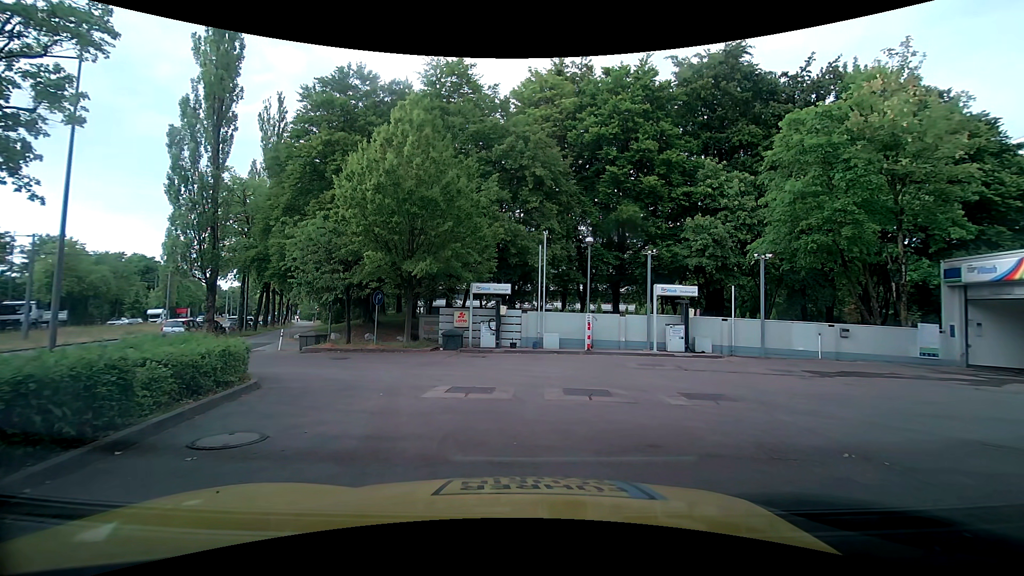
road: service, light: Day
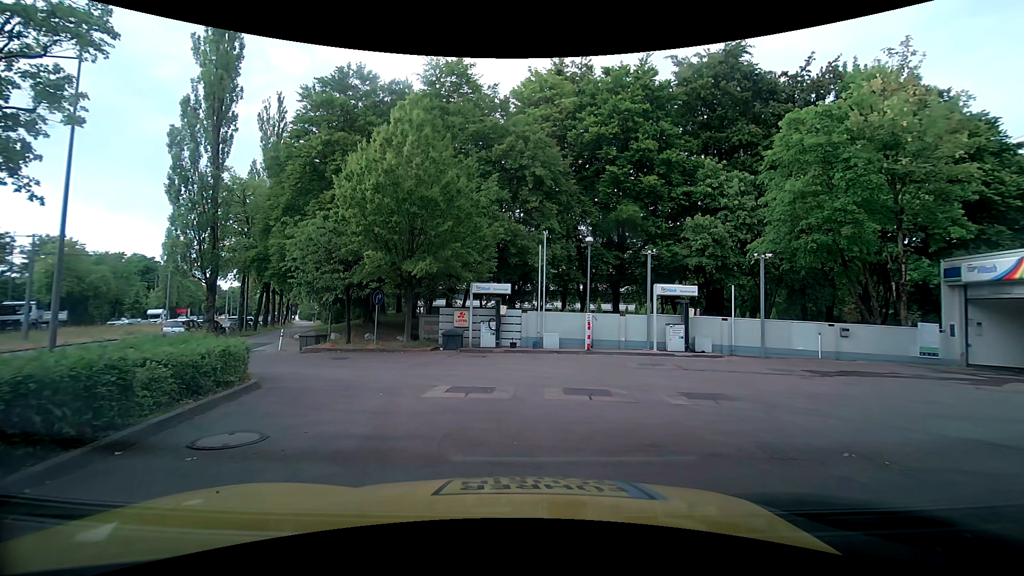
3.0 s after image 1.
(0.0, 0.0) m; 0°
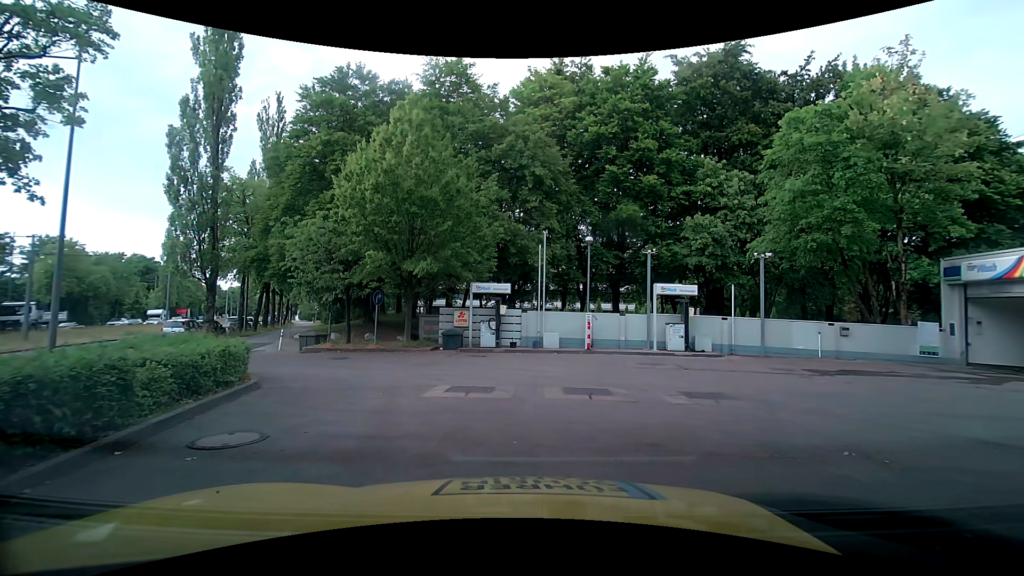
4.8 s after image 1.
(0.0, 0.0) m; 0°
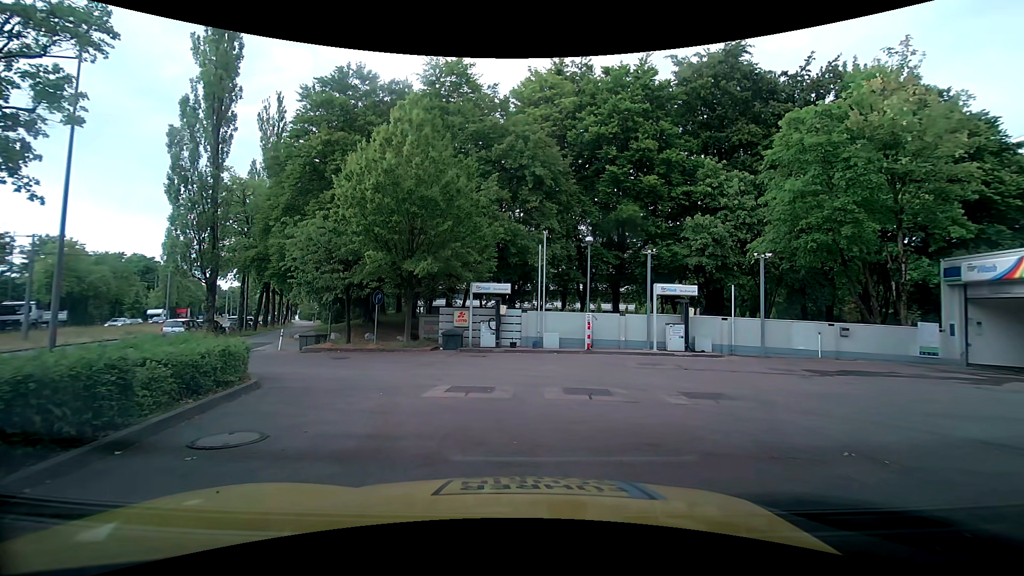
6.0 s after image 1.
(0.0, 0.0) m; 0°
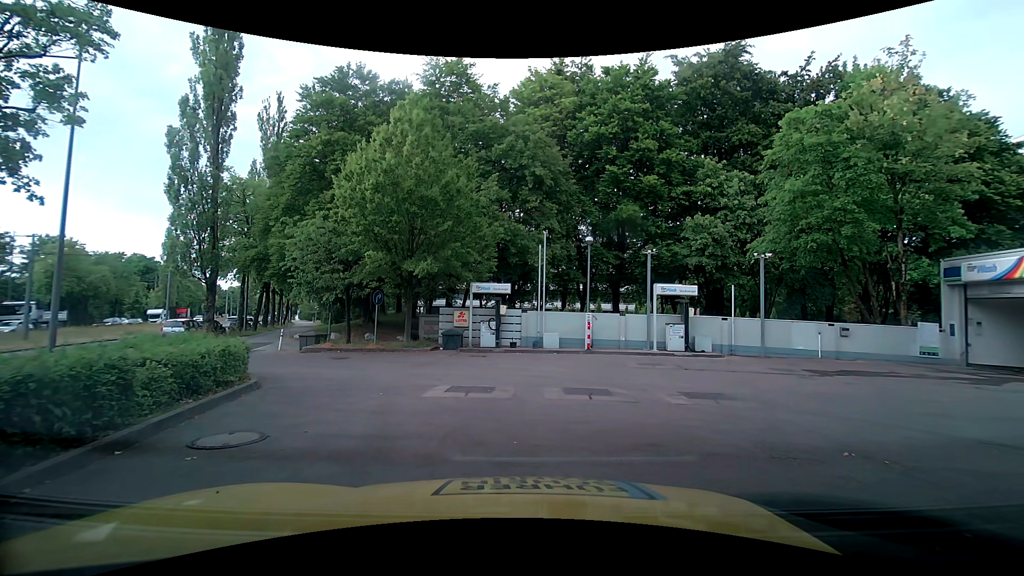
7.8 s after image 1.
(0.0, 0.0) m; 0°
